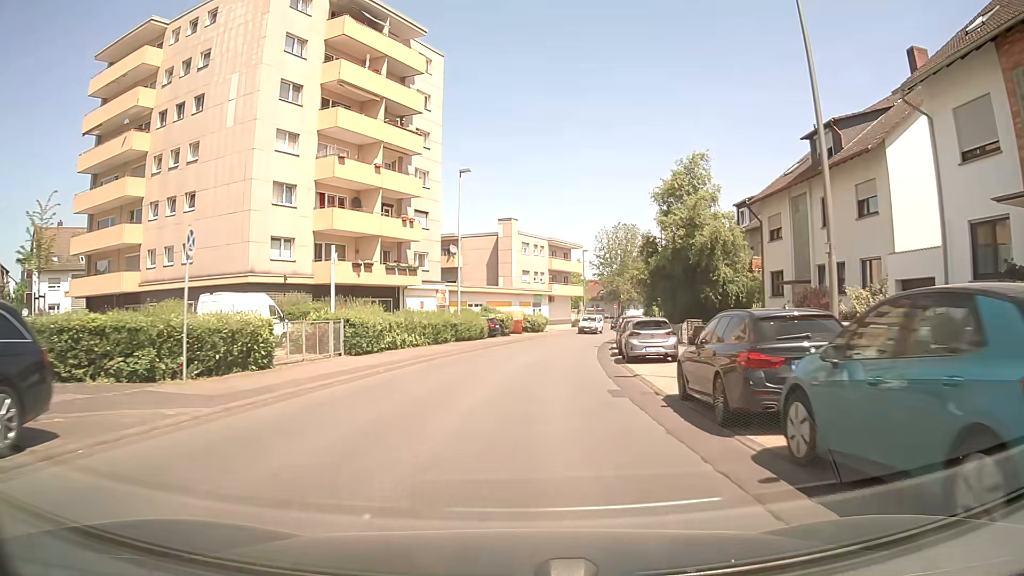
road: secondary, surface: asphalt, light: Day
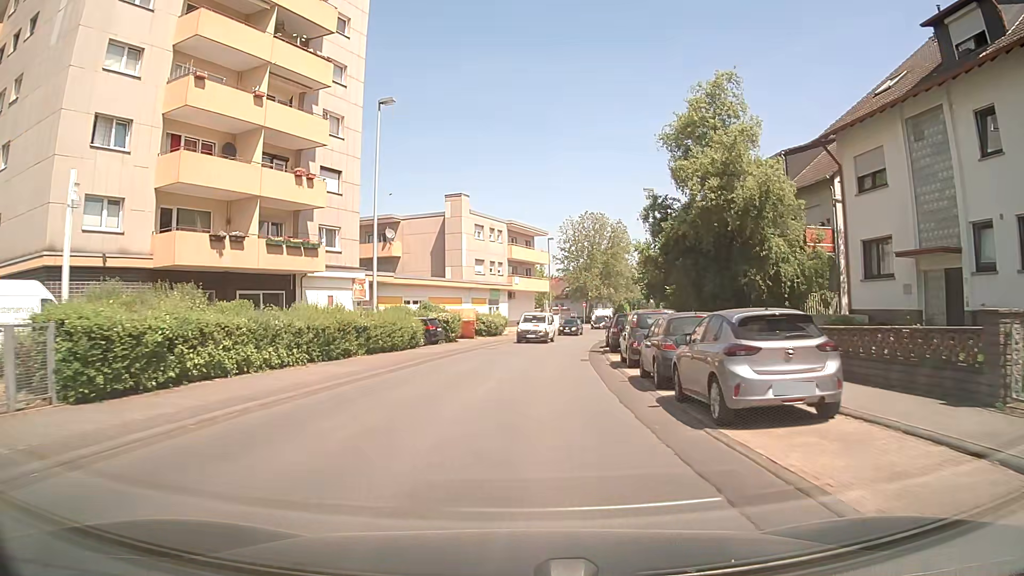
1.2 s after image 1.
(+0.4, +13.5) m; +3°
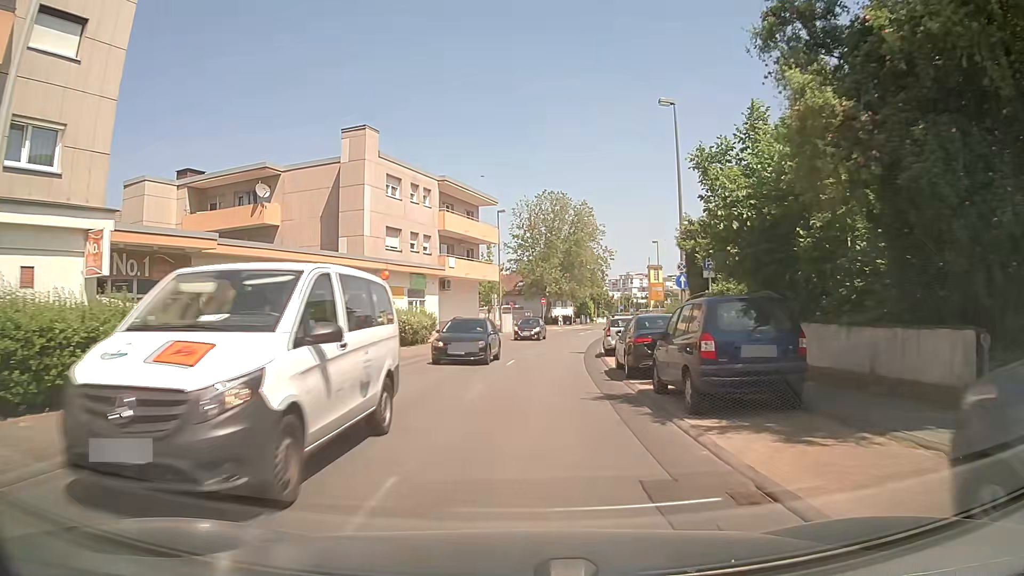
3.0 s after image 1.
(+0.8, +19.0) m; +4°
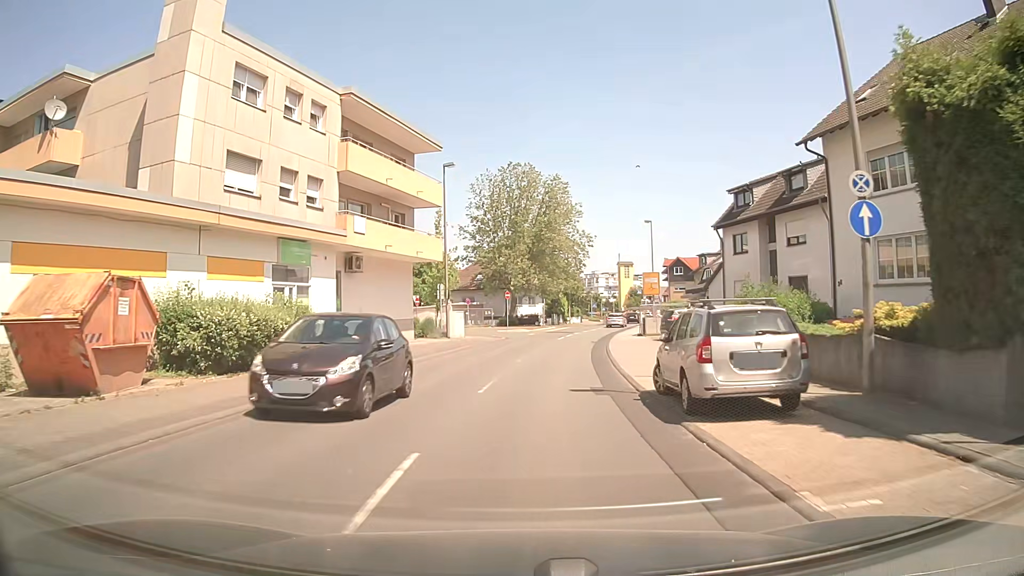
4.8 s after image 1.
(+0.5, +16.8) m; +4°
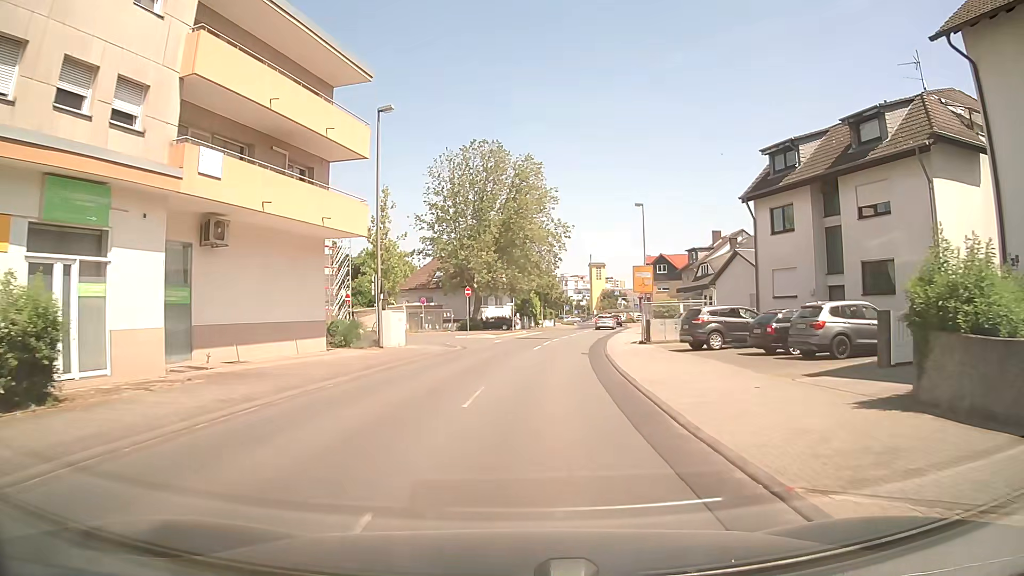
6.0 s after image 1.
(+0.1, +11.2) m; +2°
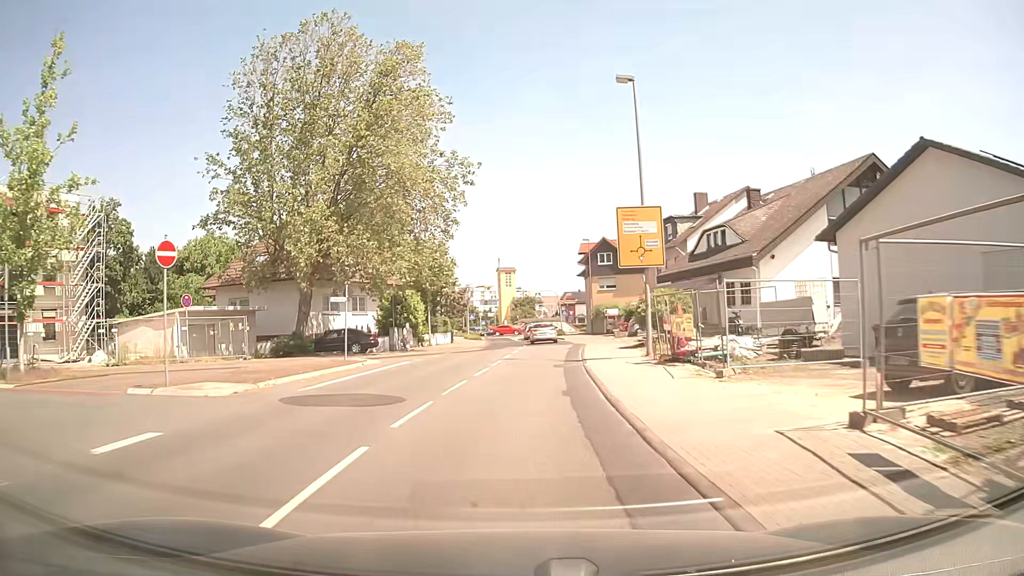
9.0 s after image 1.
(+2.4, +30.5) m; +8°
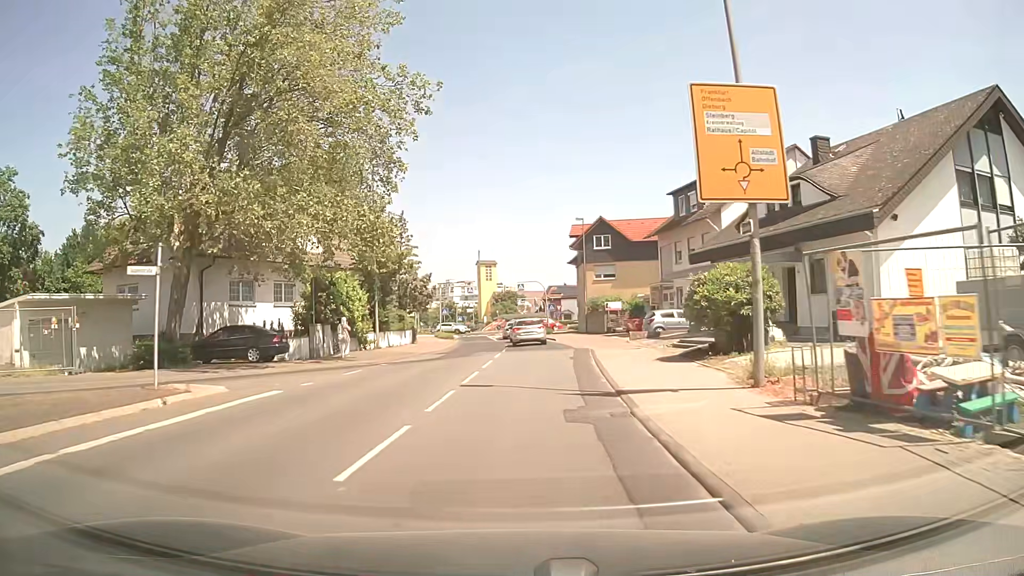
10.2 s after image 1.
(+0.1, +12.4) m; +1°
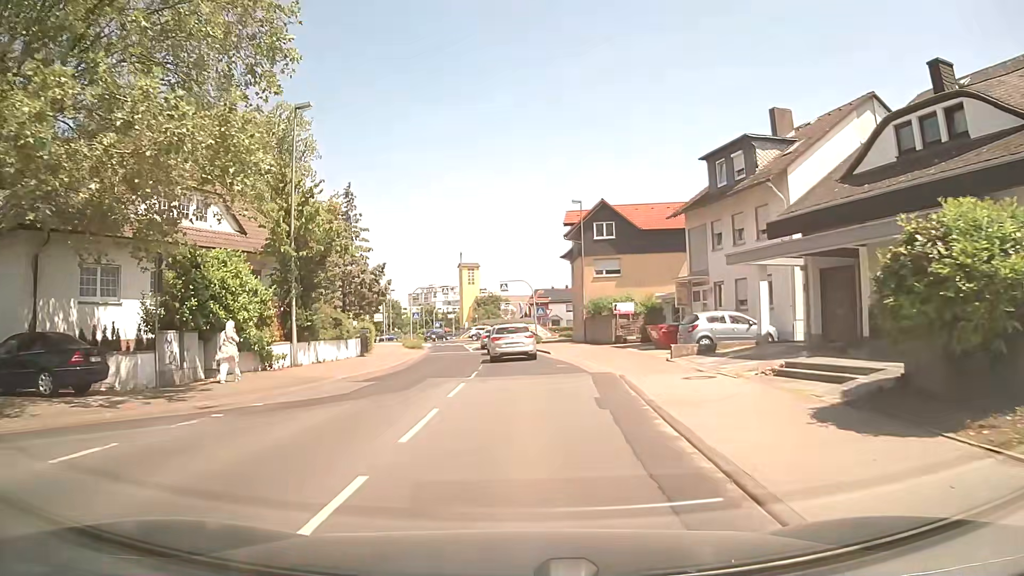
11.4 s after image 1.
(+0.1, +11.3) m; +1°
